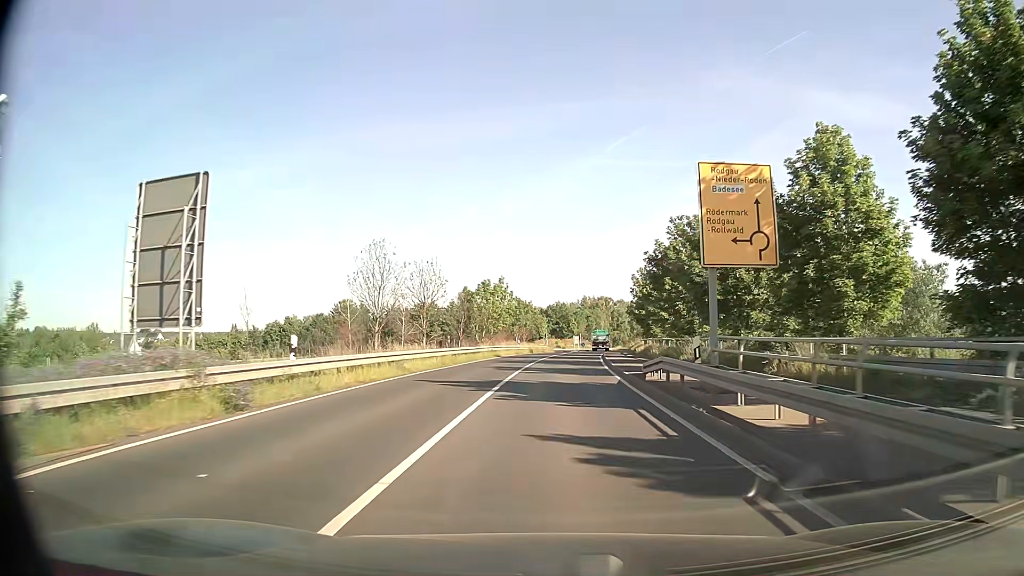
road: secondary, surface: asphalt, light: Day
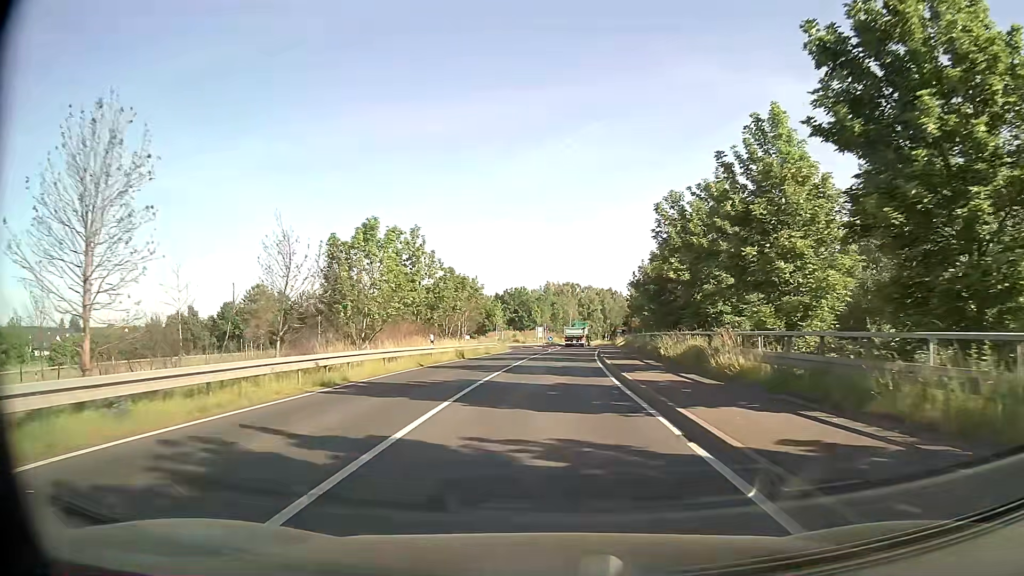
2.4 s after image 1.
(+0.8, +30.7) m; +3°
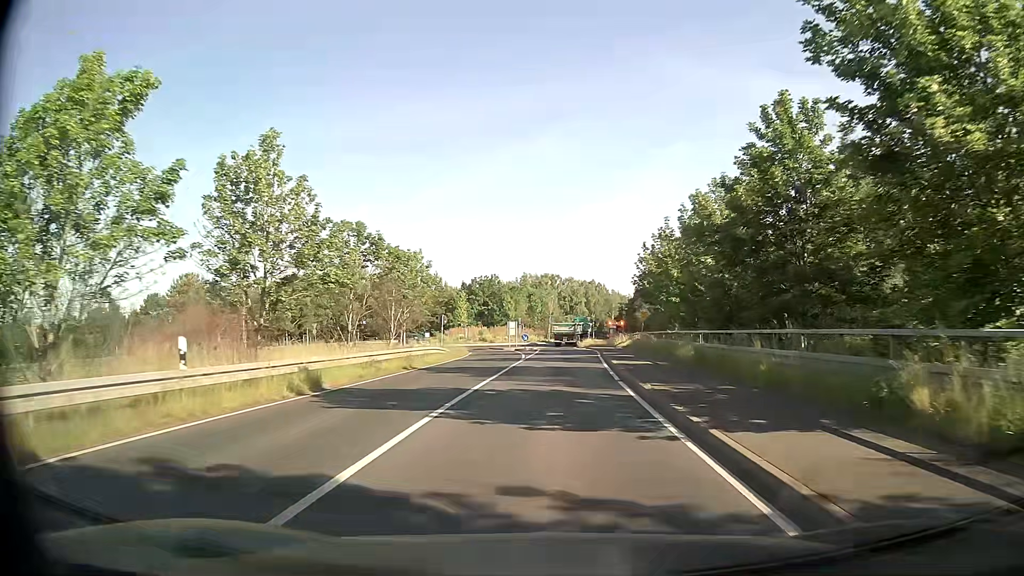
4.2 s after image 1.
(+0.4, +21.2) m; +2°
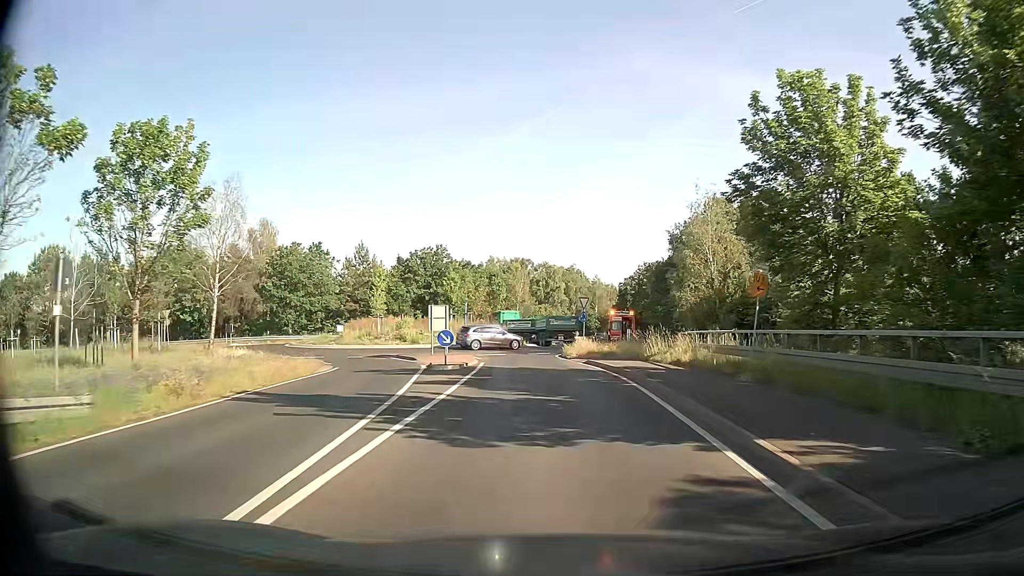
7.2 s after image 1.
(+0.8, +31.9) m; +3°
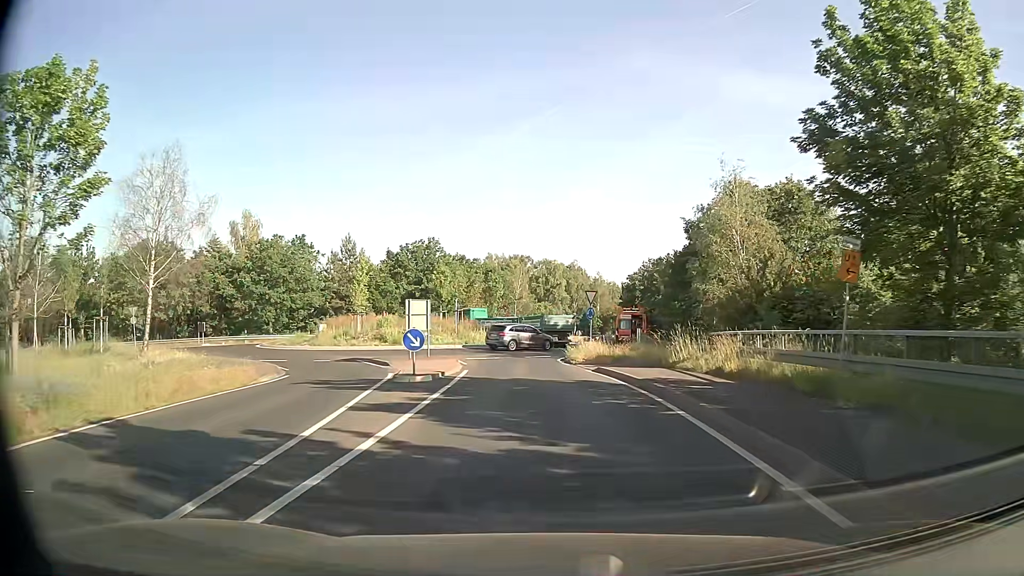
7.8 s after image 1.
(0.0, +5.6) m; 0°
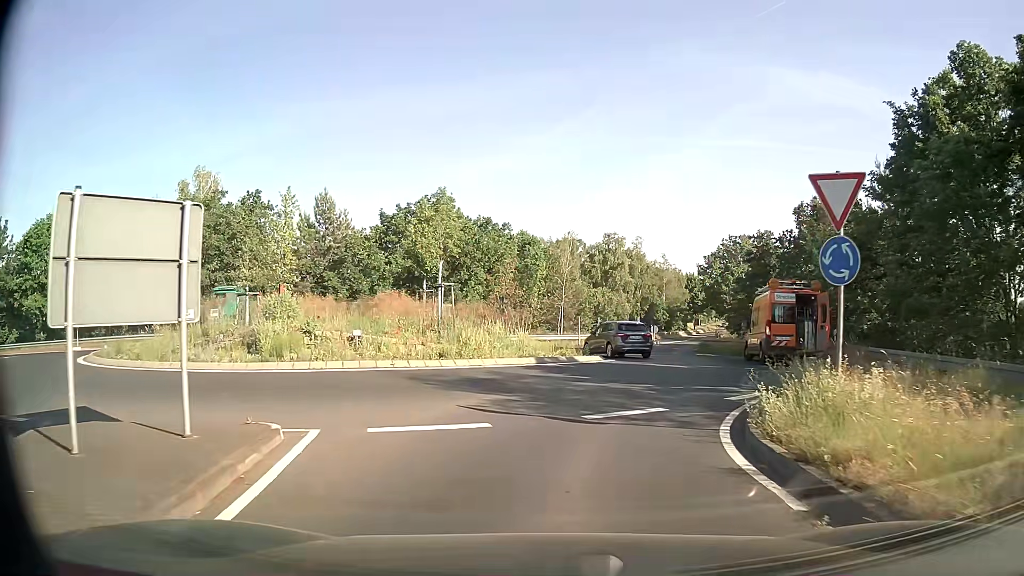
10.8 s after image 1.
(-0.7, +23.3) m; -5°
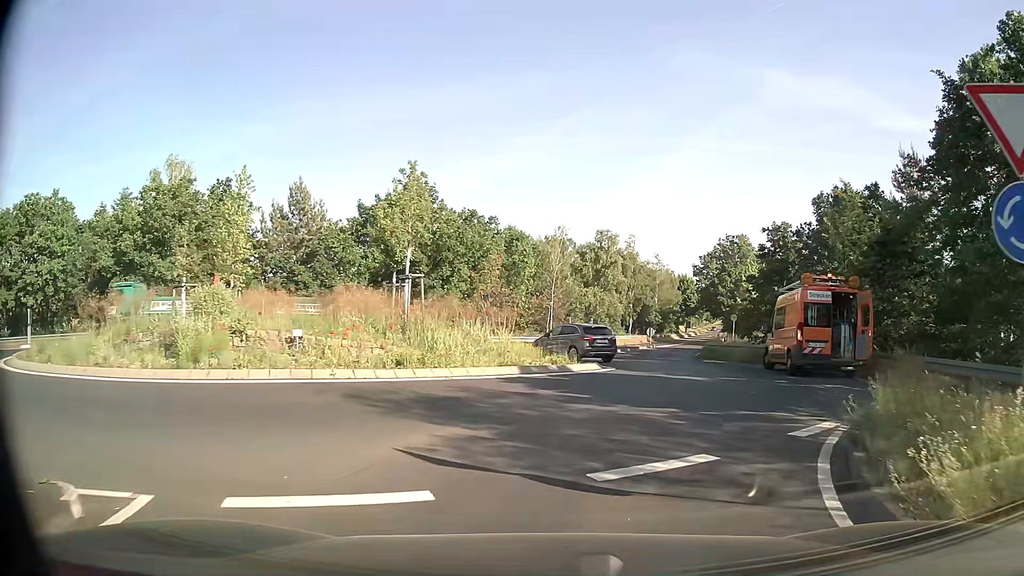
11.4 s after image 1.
(0.0, +3.8) m; +2°
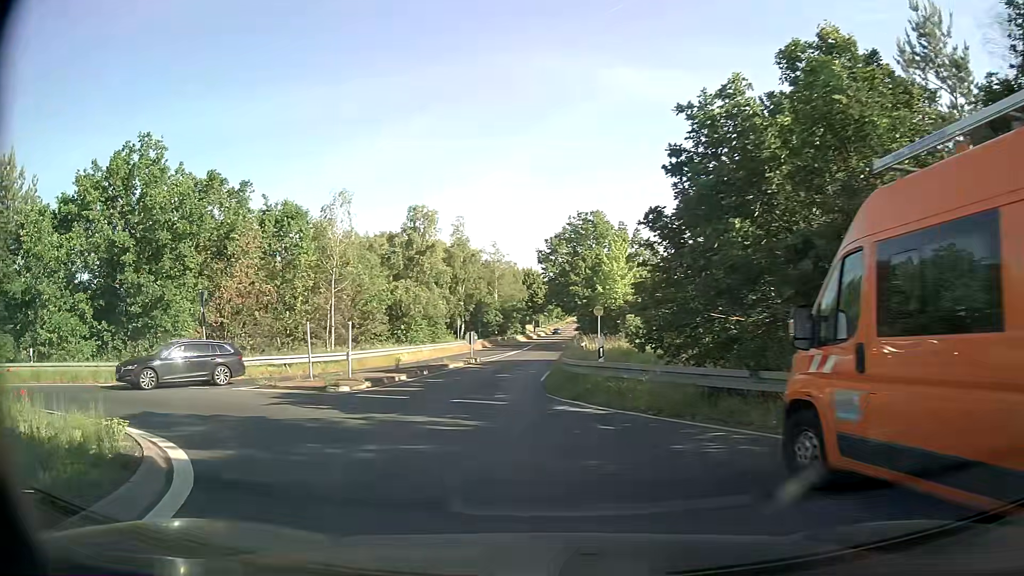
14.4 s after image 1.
(+3.5, +16.8) m; +12°
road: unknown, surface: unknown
(-3, +10) (-11, +15) (-20, +14) (-30, +10) (-39, +8) (-49, +5) (-58, +2) (-67, -3) (-75, -9) (-82, -16) m
